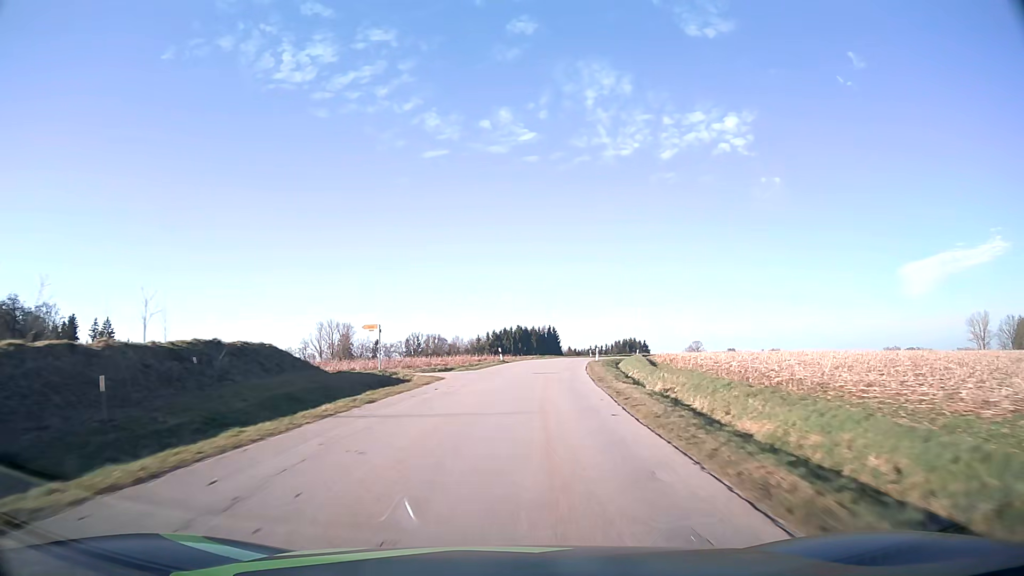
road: tertiary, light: Day
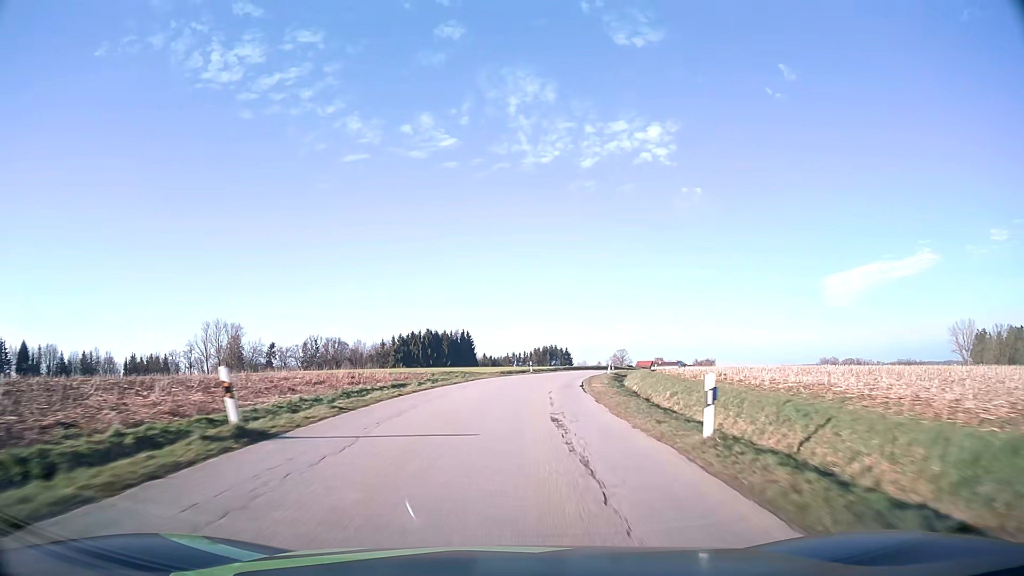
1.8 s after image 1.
(+2.3, +38.5) m; +7°
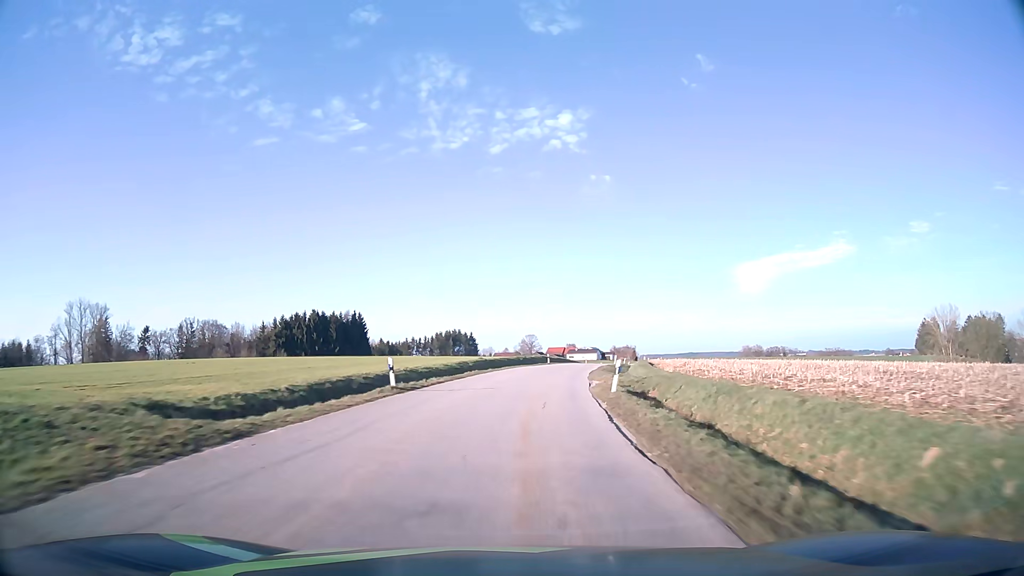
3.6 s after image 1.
(+2.7, +38.3) m; +8°
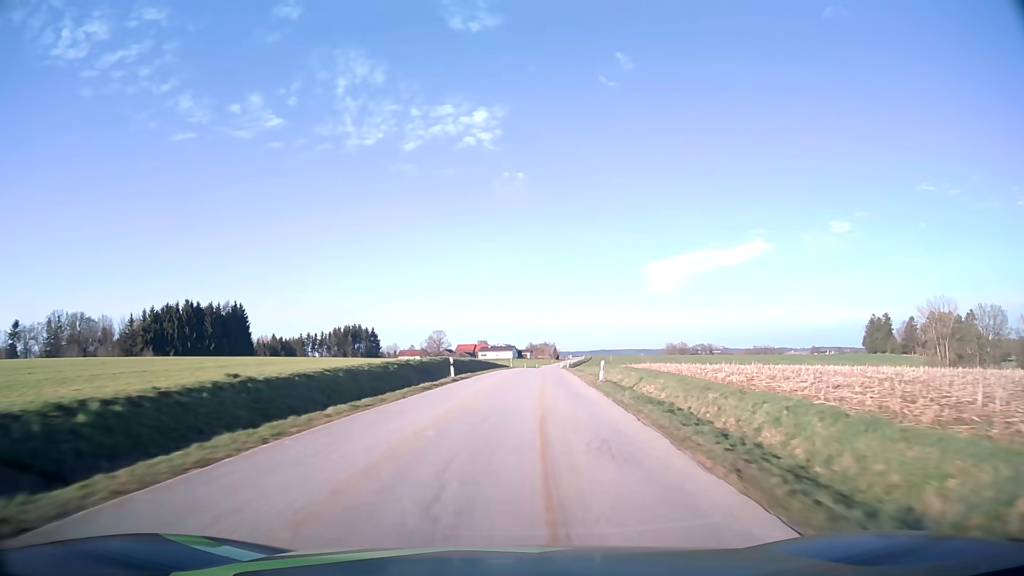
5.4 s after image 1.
(+2.5, +38.7) m; +7°
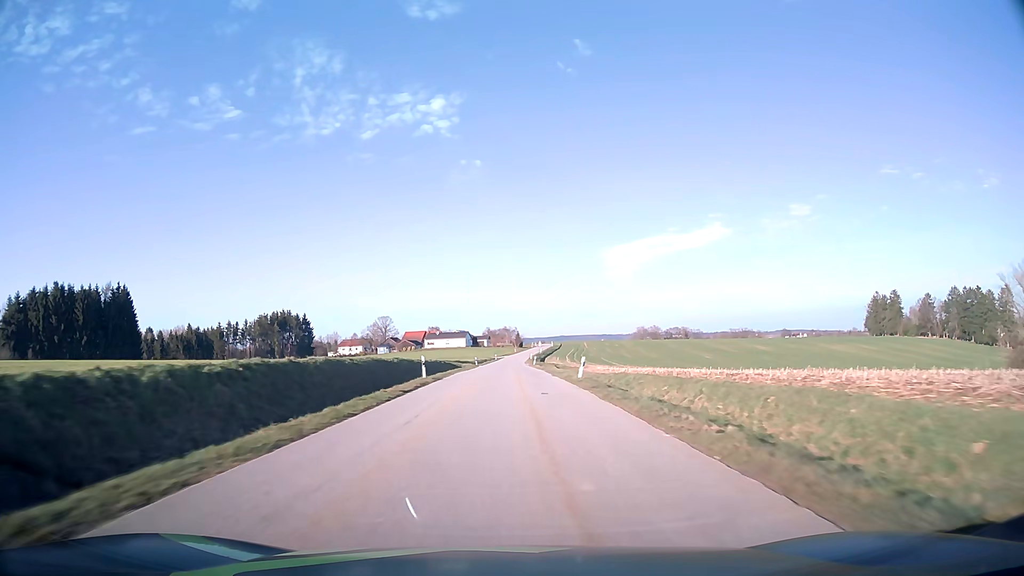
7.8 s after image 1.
(+2.5, +52.7) m; +4°
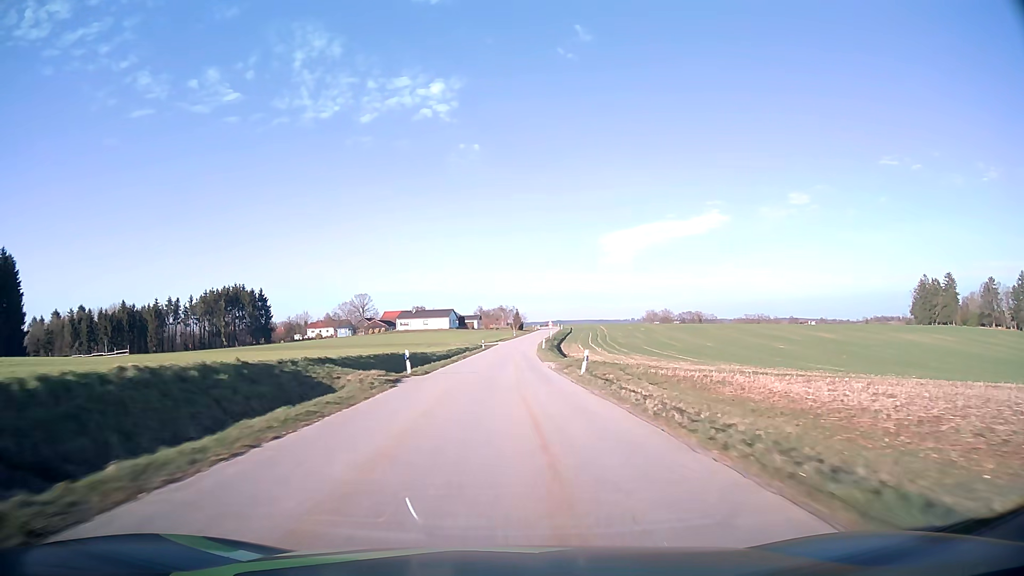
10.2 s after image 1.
(0.0, +53.3) m; 0°
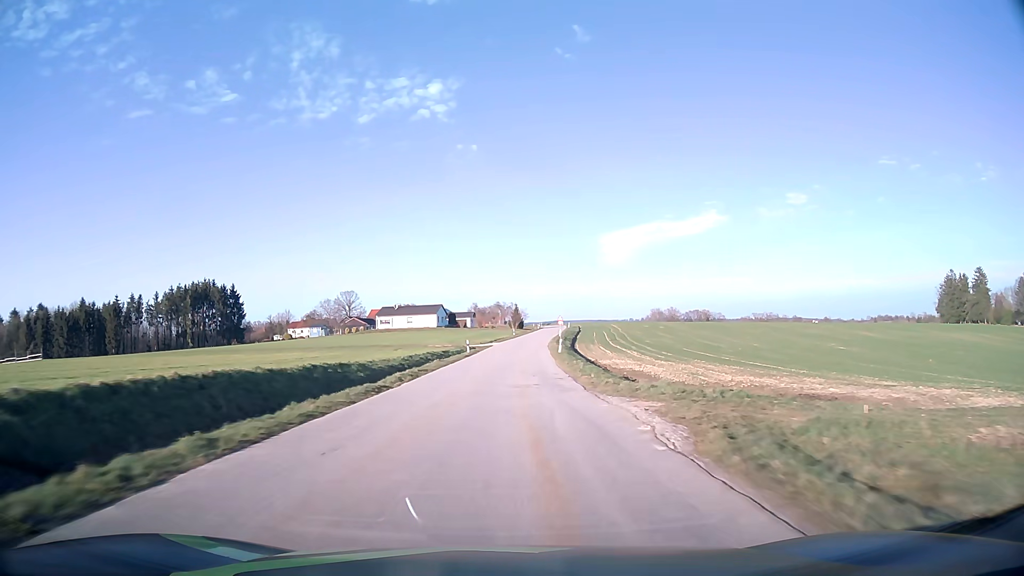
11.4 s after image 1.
(+0.1, +25.9) m; 0°
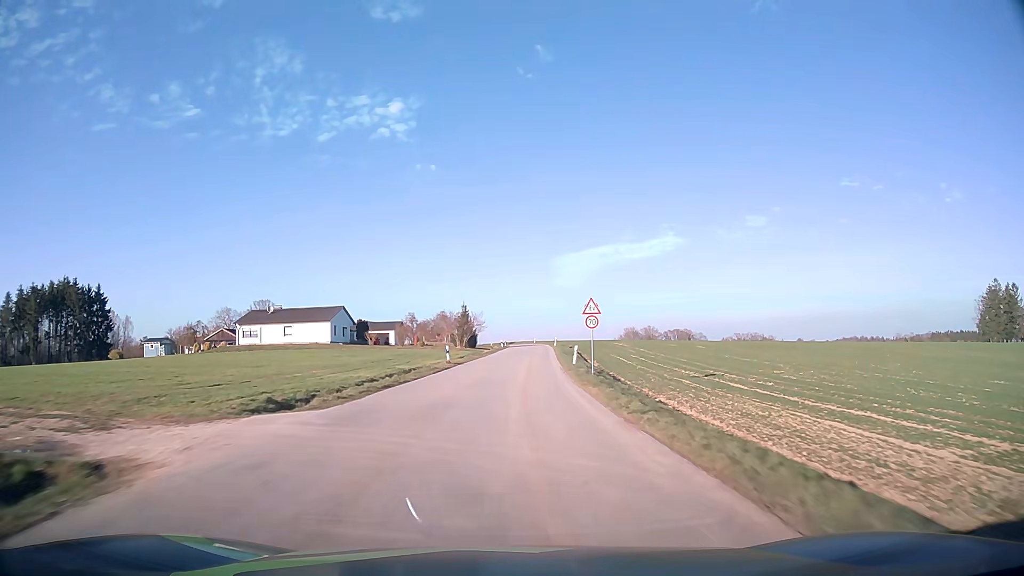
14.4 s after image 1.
(+1.7, +63.2) m; +4°
(0, +10) (0, +20) (+1, +30) (+1, +40) (+2, +50) (+2, +60) (+3, +70) (+4, +80) (+4, +90) (+4, +100) m
